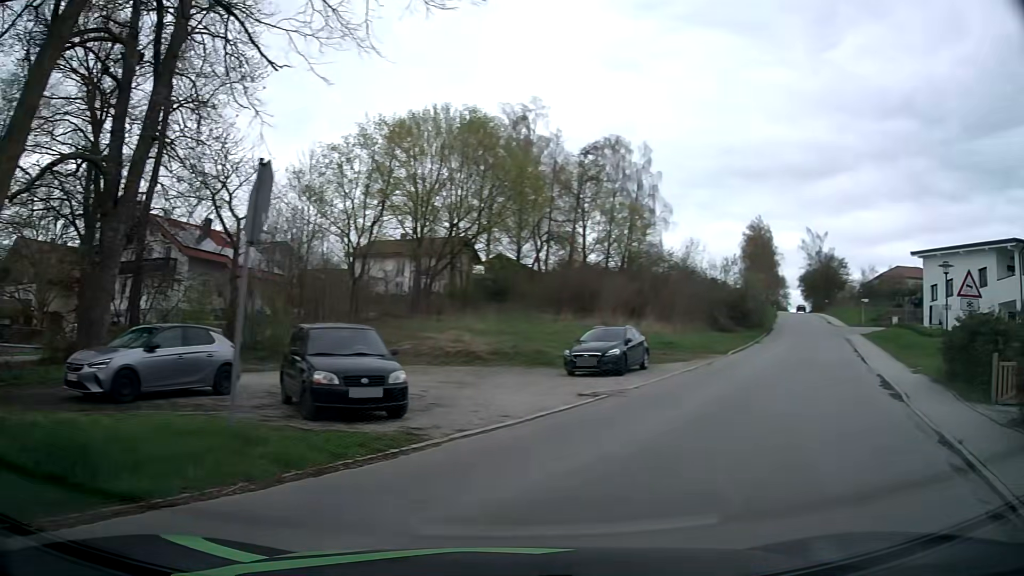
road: unclassified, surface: asphalt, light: Day
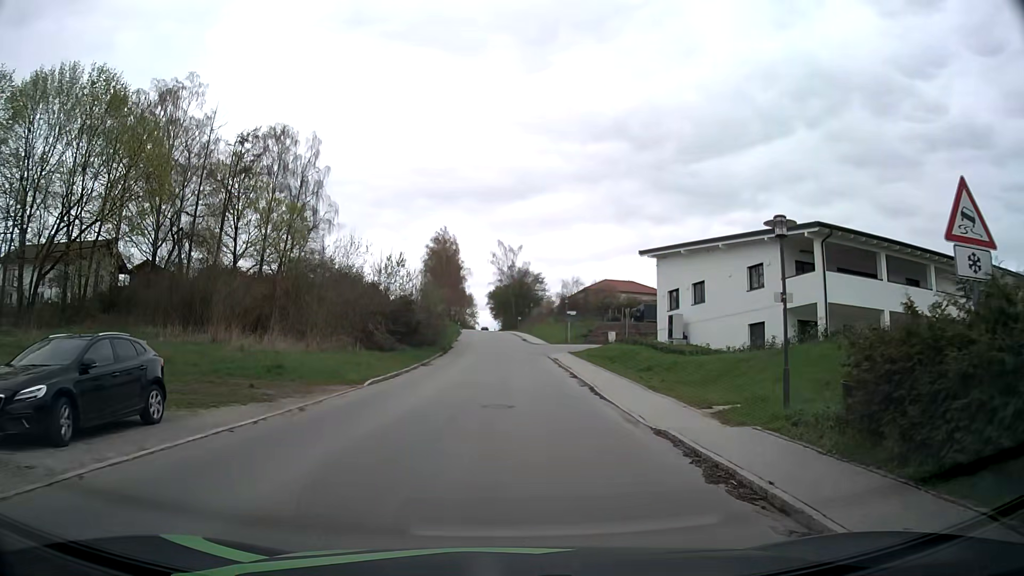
(+4.7, +11.4) m; +27°
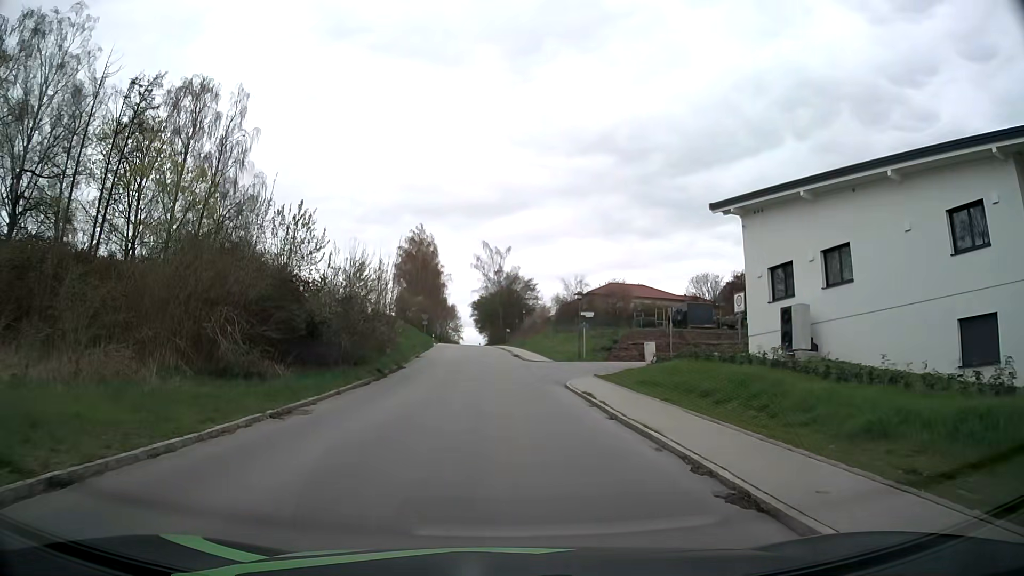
(+0.4, +19.5) m; +1°
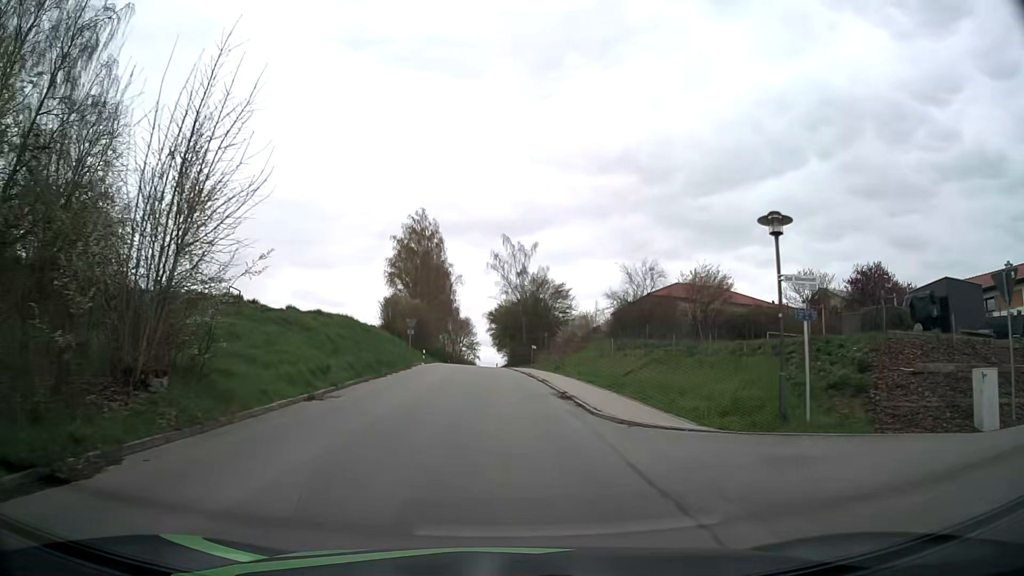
(+0.1, +26.8) m; -1°
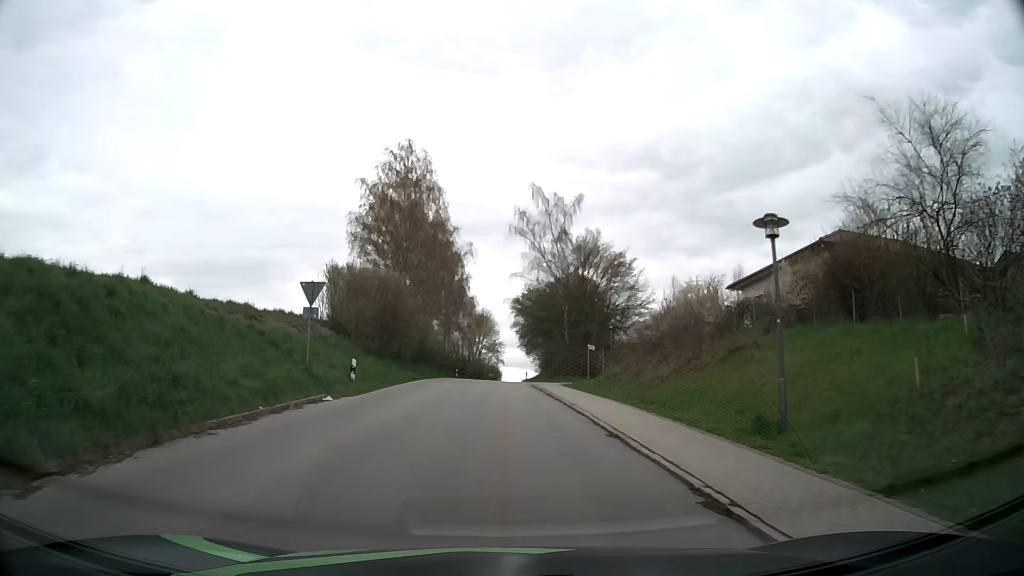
(-0.7, +32.1) m; -2°
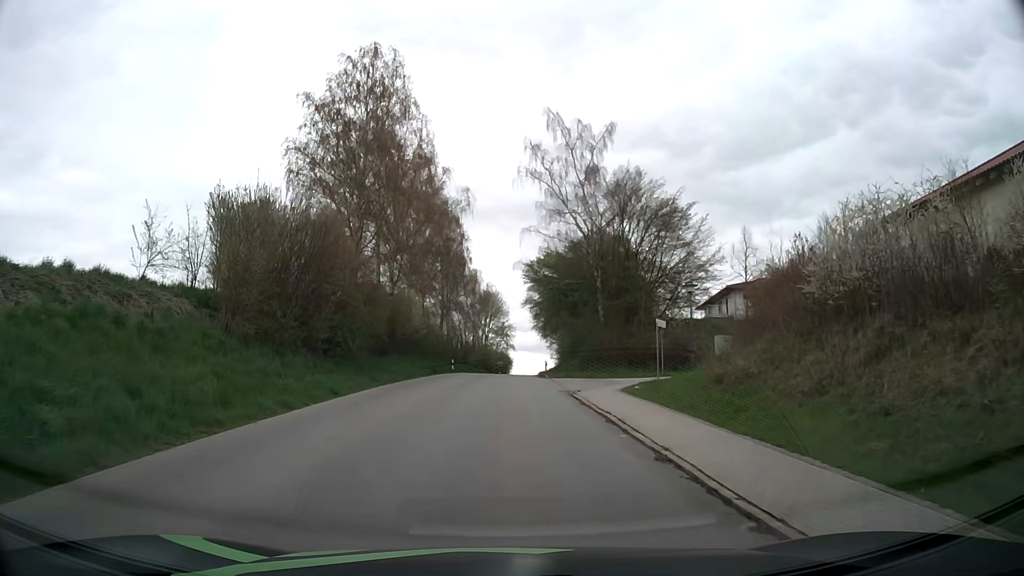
(-0.2, +17.5) m; -1°
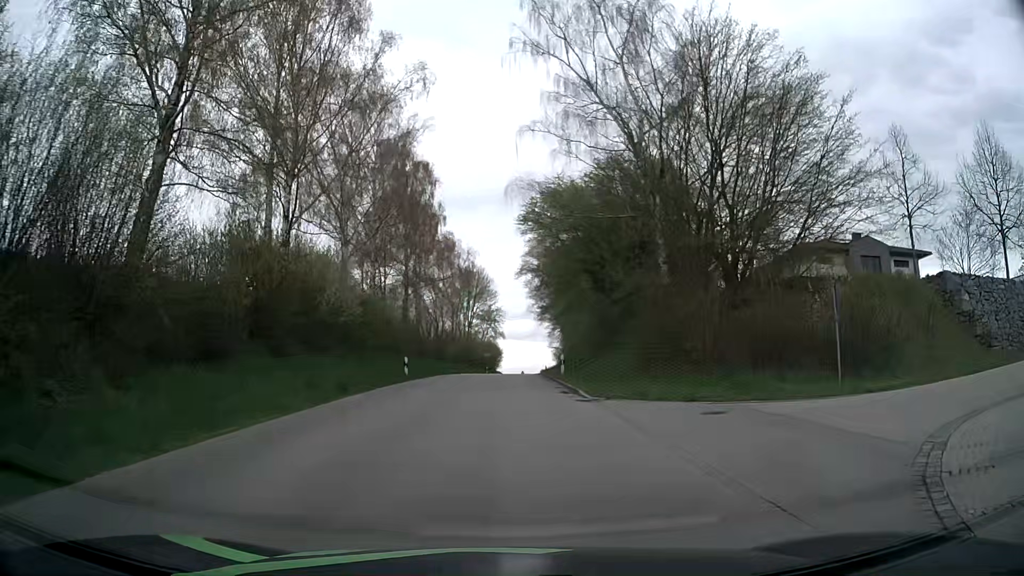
(-0.1, +20.9) m; 0°
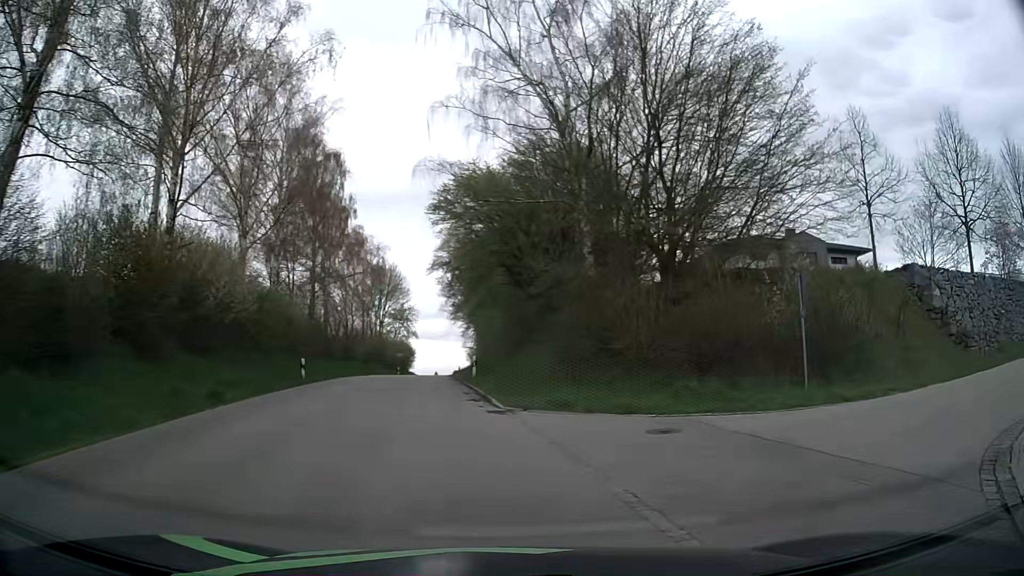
(+0.2, +2.9) m; +8°
